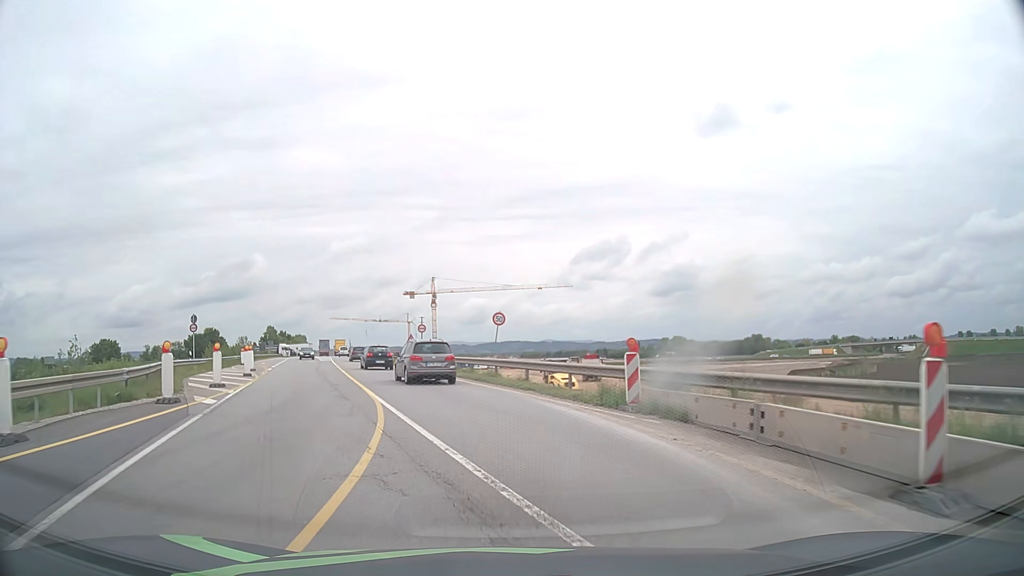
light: Day
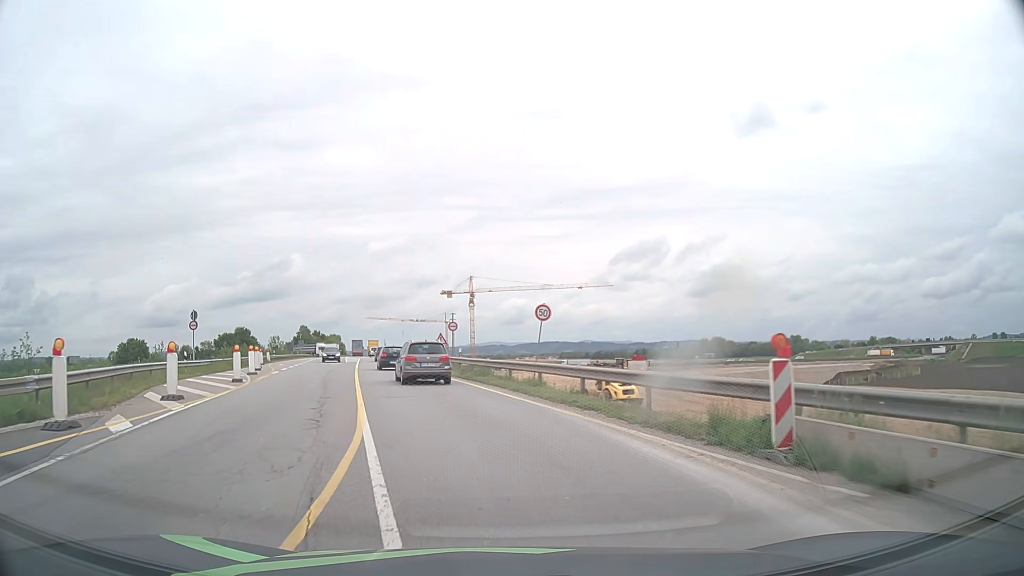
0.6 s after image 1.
(-0.2, +6.0) m; -3°
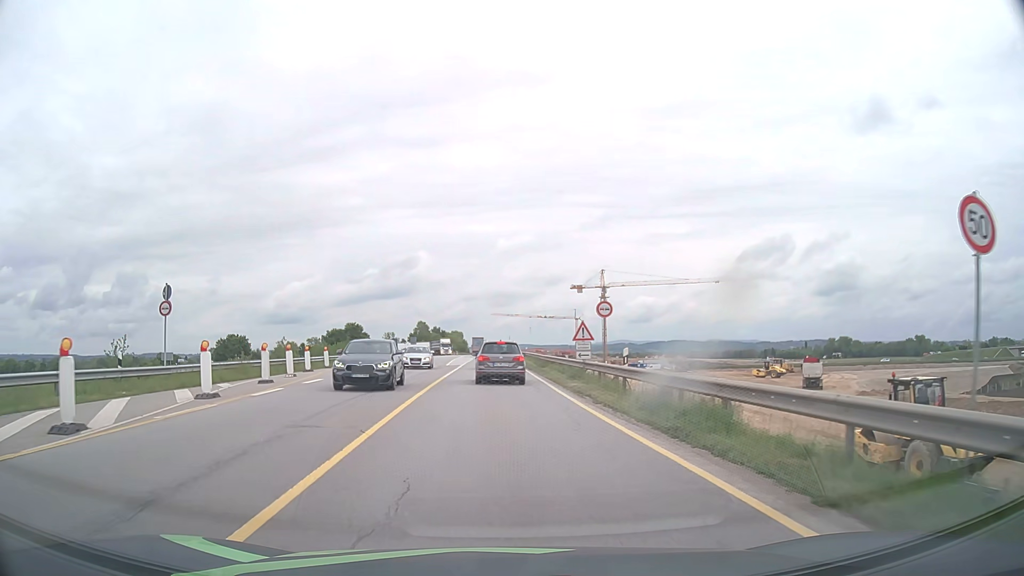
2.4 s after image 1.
(-1.9, +18.2) m; -11°
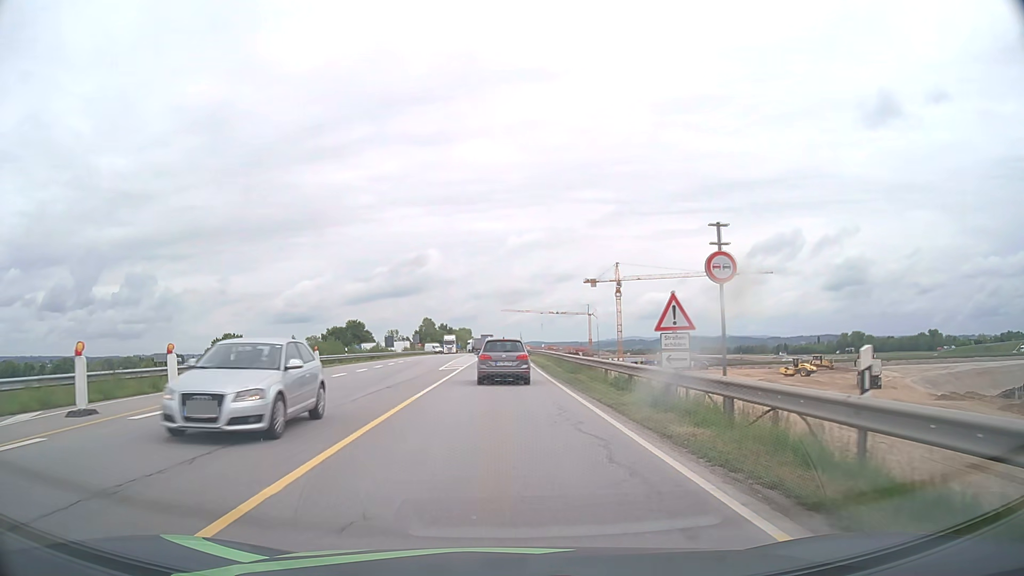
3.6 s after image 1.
(-0.2, +12.6) m; -1°
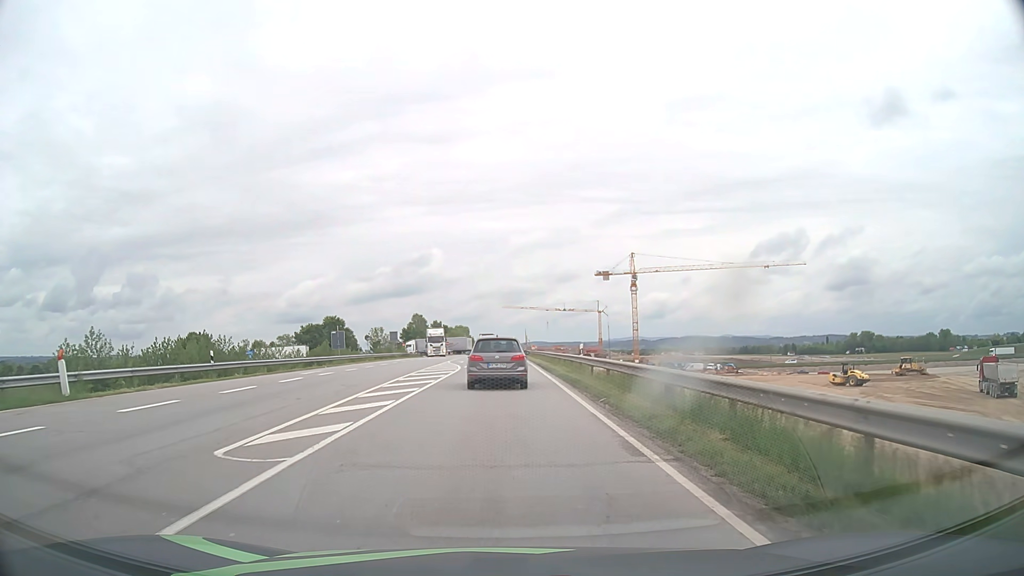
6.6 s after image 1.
(-0.1, +28.6) m; 0°
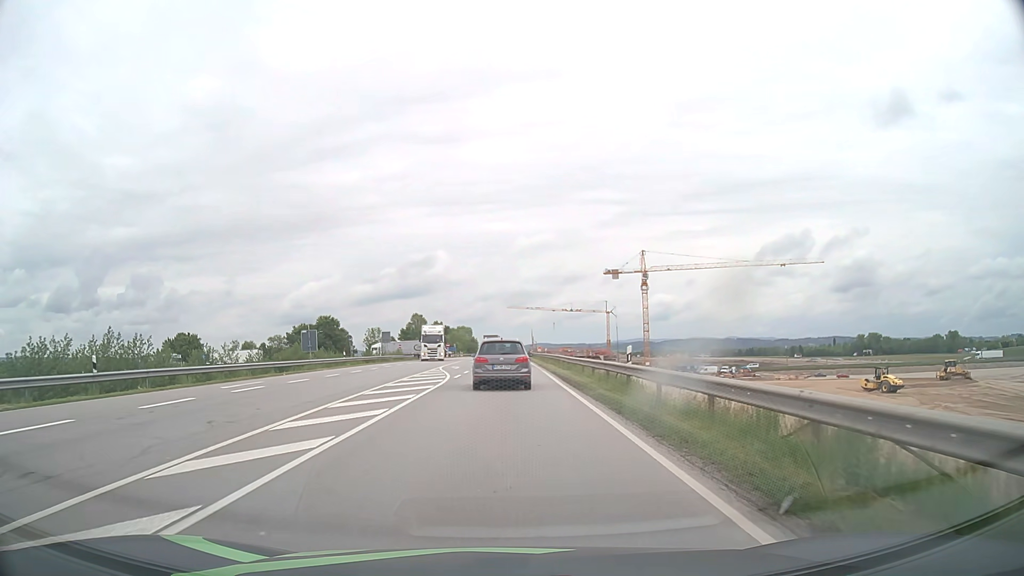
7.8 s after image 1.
(0.0, +10.7) m; -1°
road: motorway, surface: asphalt
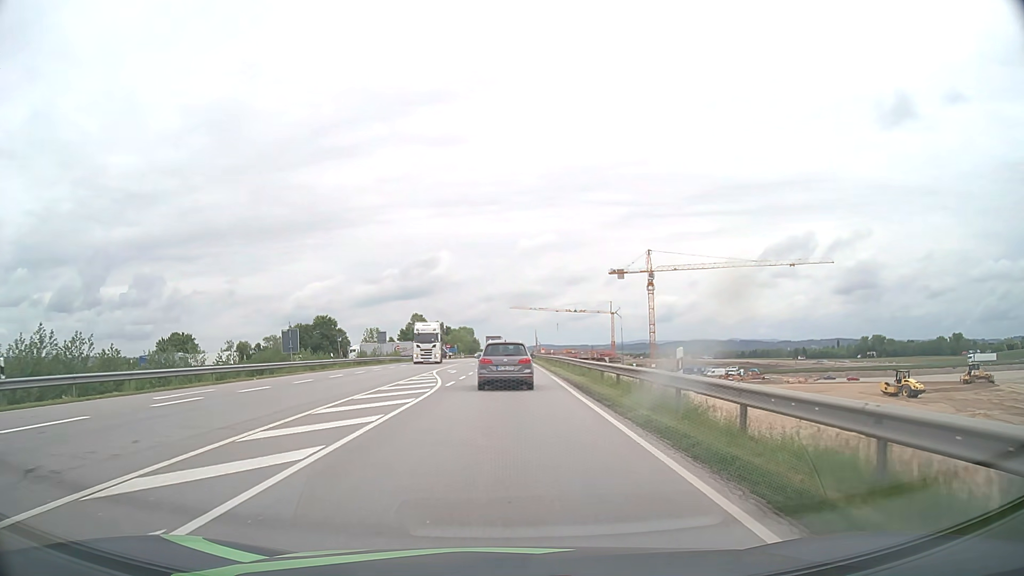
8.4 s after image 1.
(0.0, +5.4) m; 0°
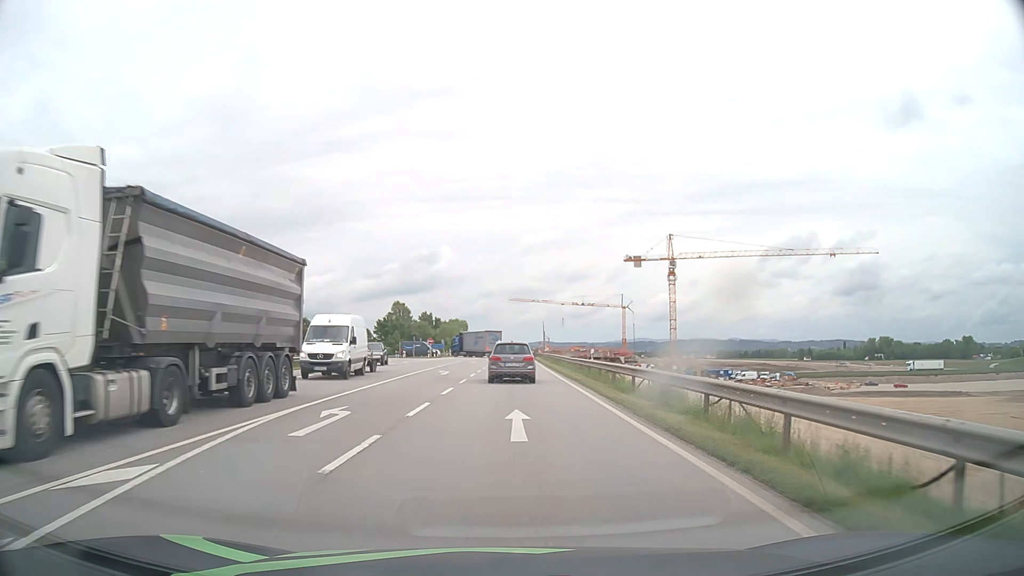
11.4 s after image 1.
(0.0, +29.3) m; 0°
(0, +10) (0, +20) (0, +30) (0, +40) (0, +50) (+1, +60) (+1, +70) (+1, +80) (+1, +90) (+1, +100) m
